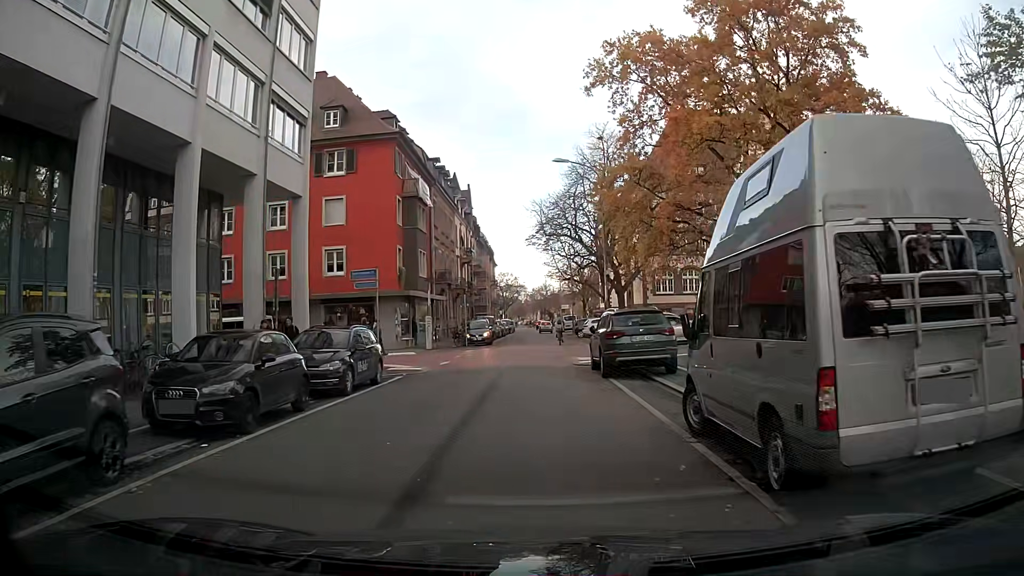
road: residential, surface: asphalt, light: Day
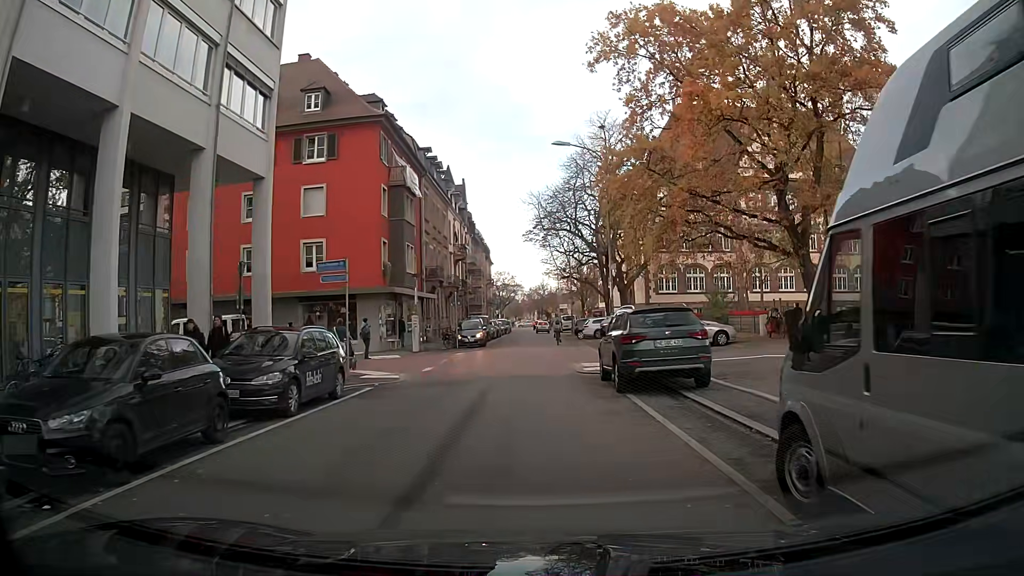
(0.0, +3.3) m; +2°
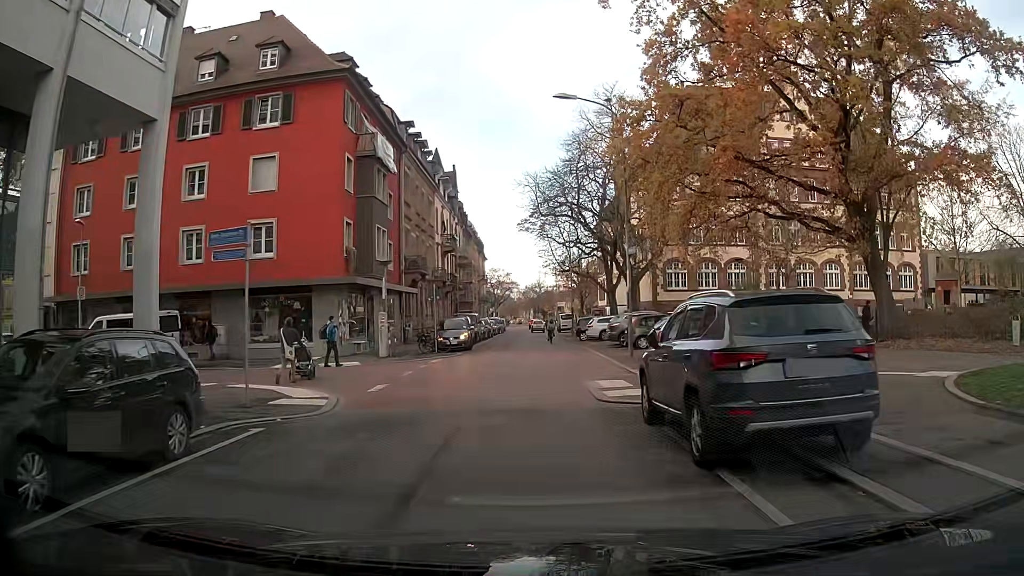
(0.0, +6.5) m; 0°
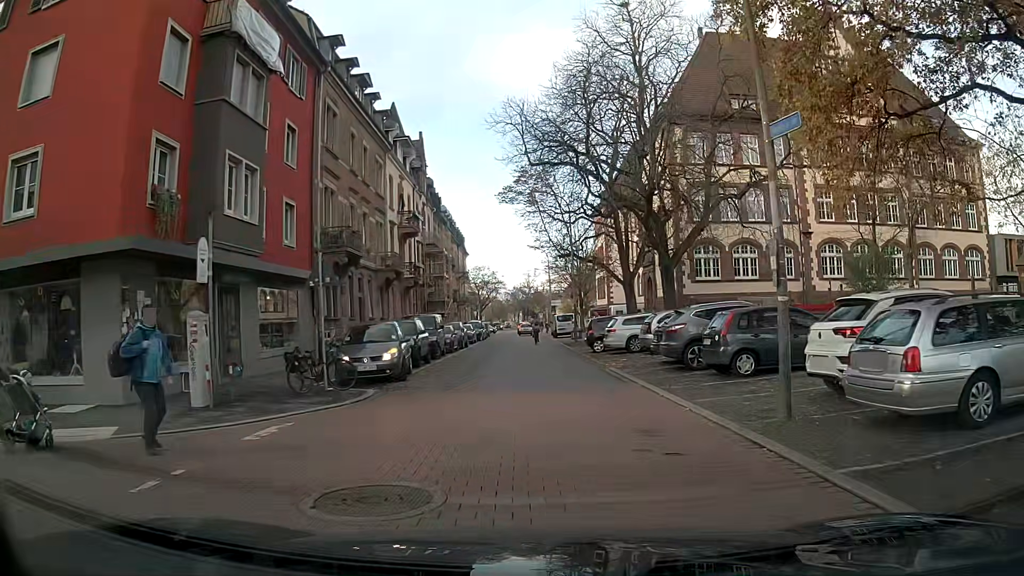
(+0.1, +15.0) m; +2°
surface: paving_stones
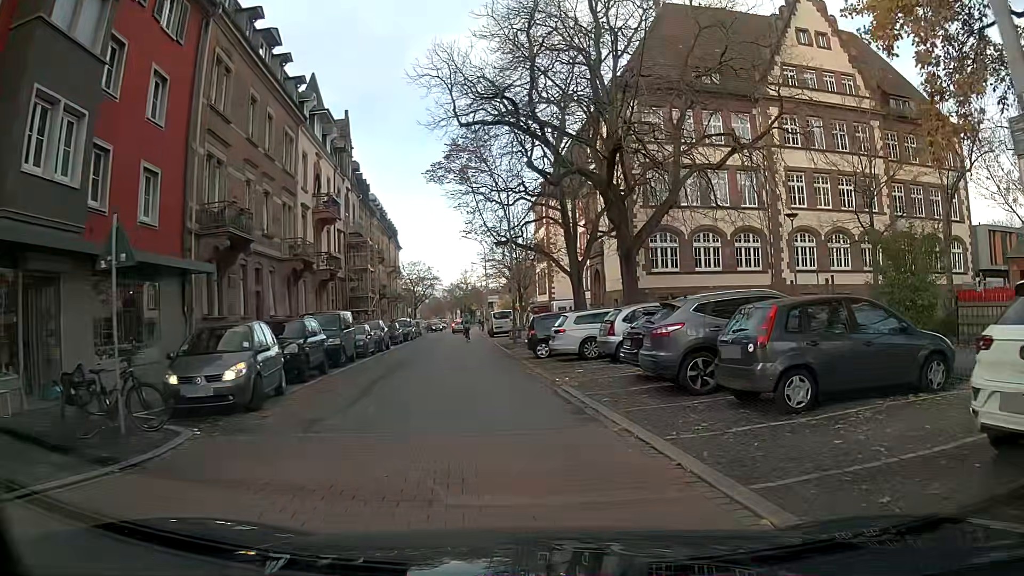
(+0.3, +5.9) m; +6°
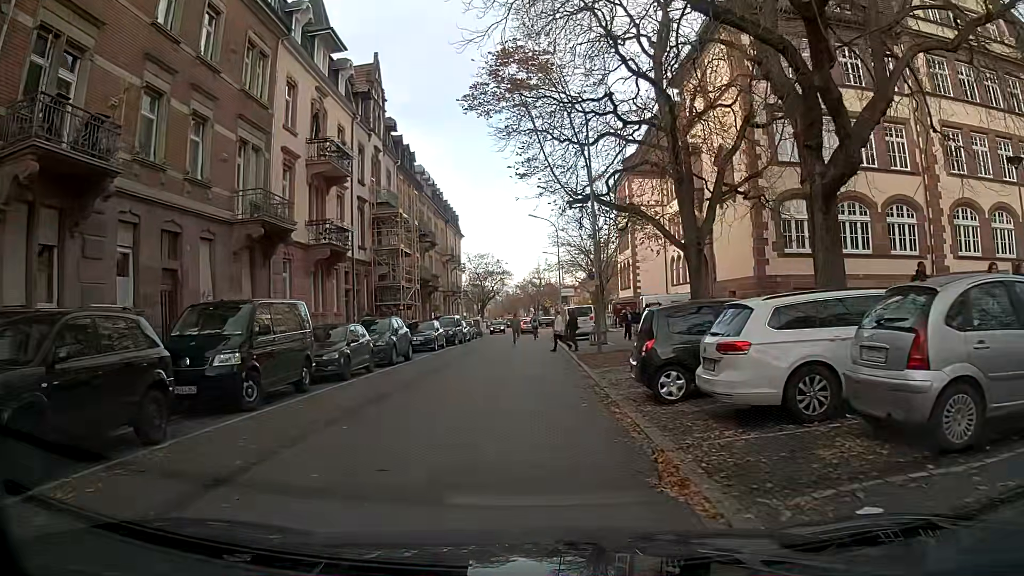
(-0.3, +12.6) m; -7°
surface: asphalt
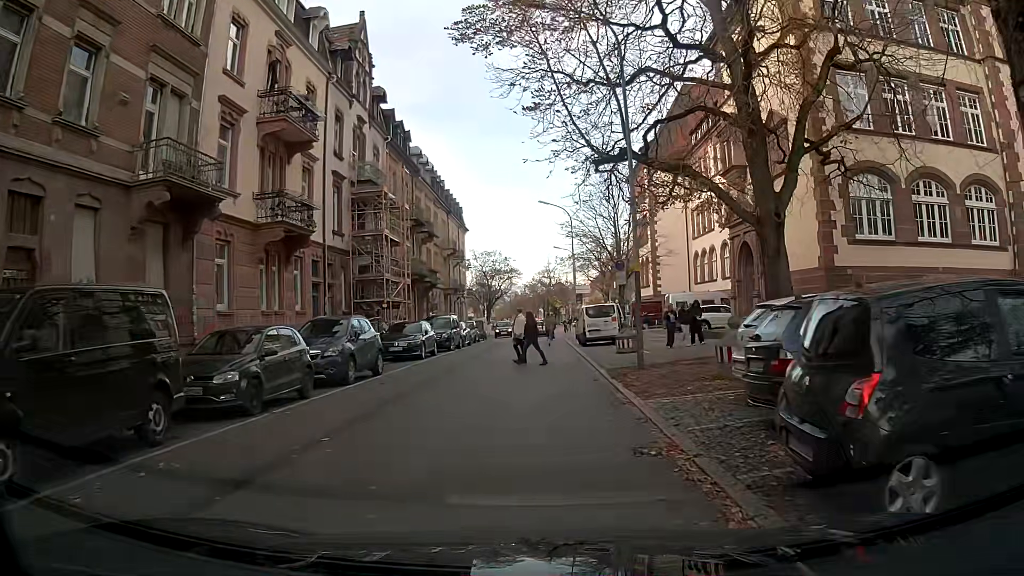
(-0.1, +6.5) m; -1°
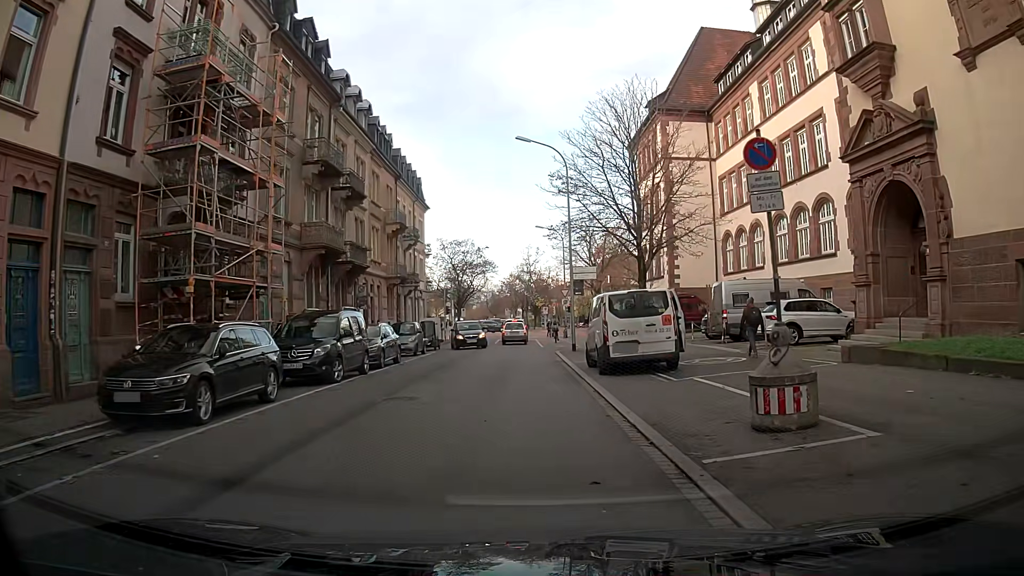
(-0.7, +16.8) m; -1°
